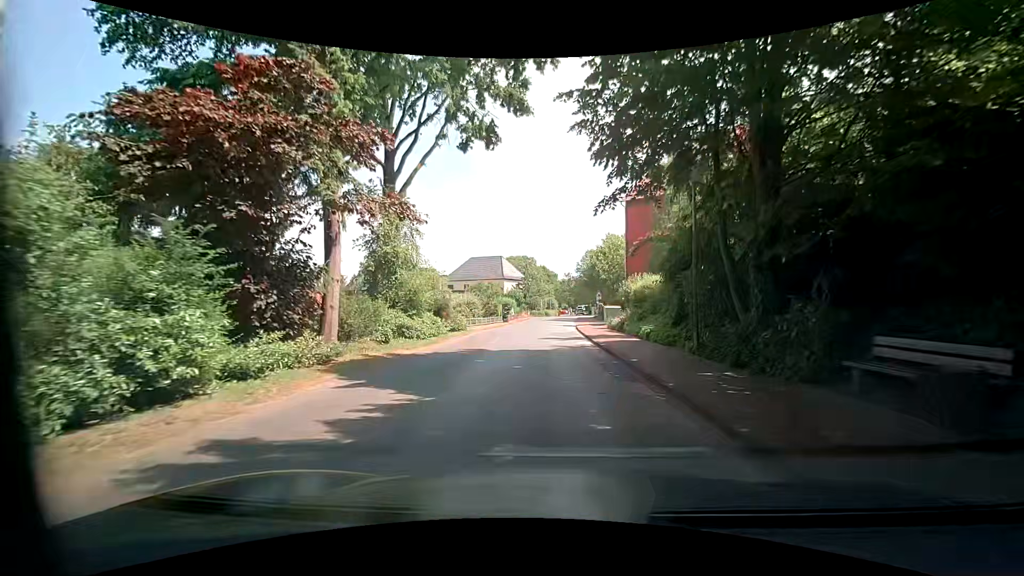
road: residential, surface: asphalt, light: Day
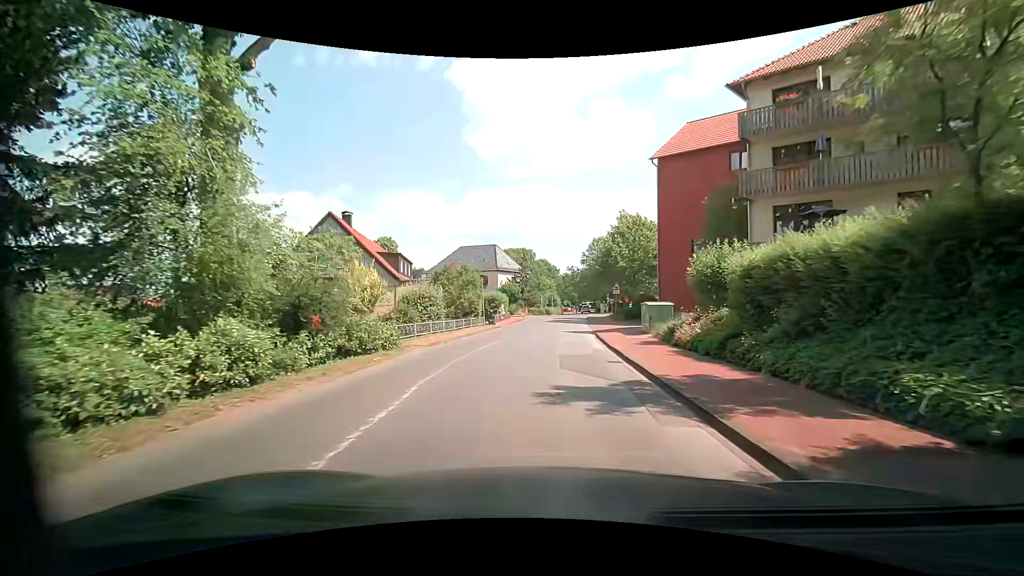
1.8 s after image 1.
(0.0, +14.4) m; -1°
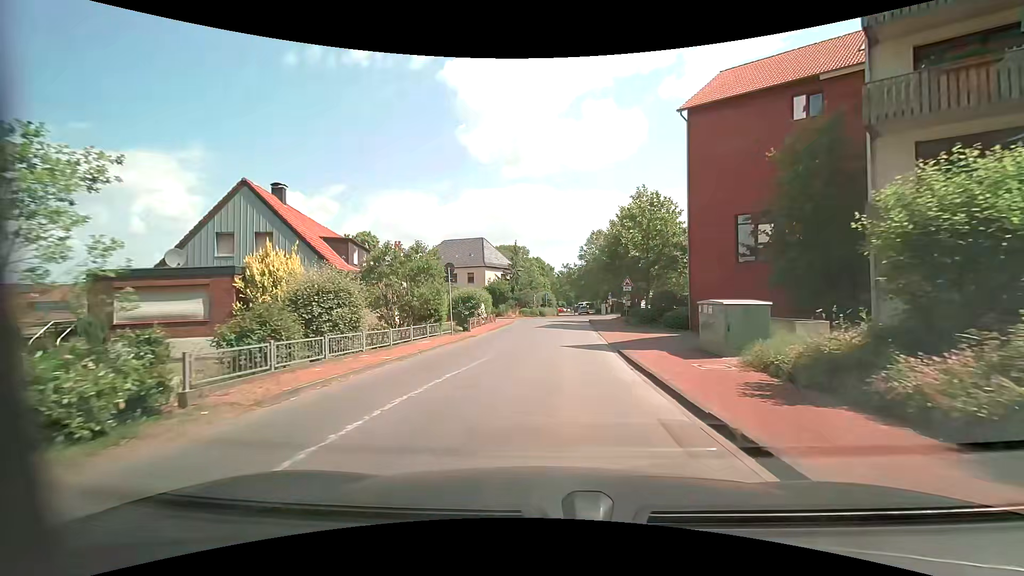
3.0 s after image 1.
(+0.2, +9.7) m; +1°
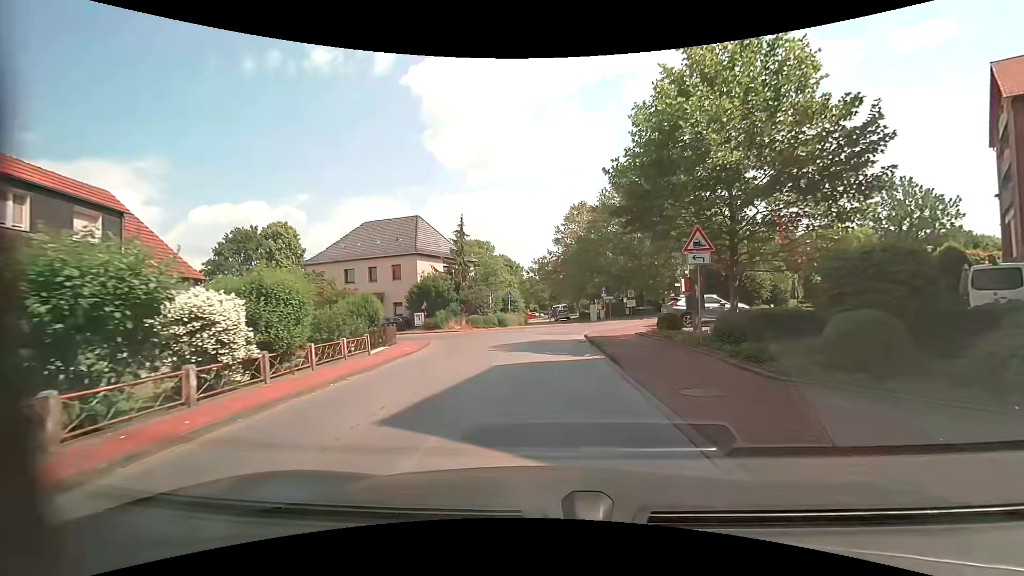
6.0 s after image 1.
(+1.3, +24.2) m; +4°
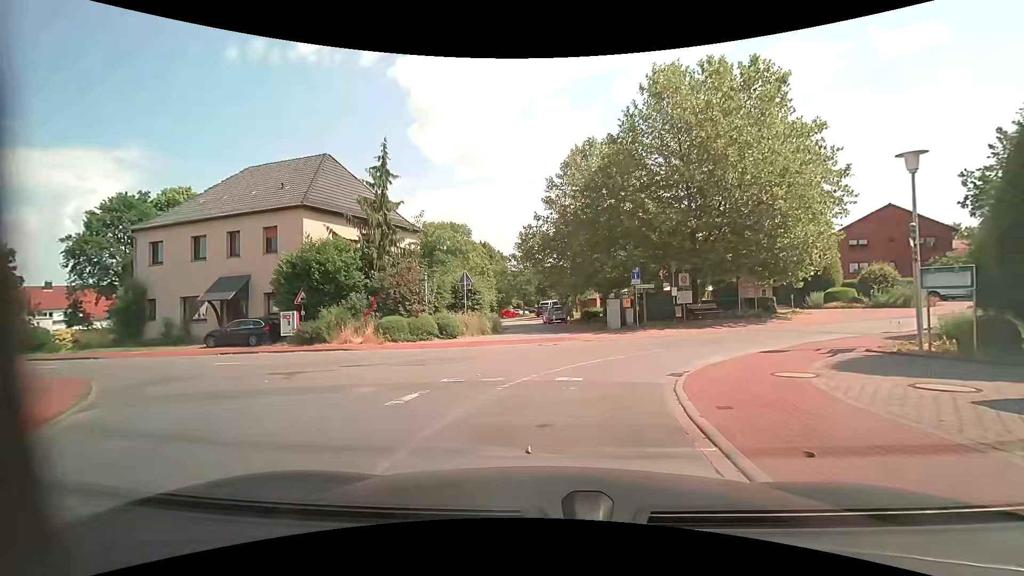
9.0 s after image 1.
(+0.1, +20.9) m; 0°
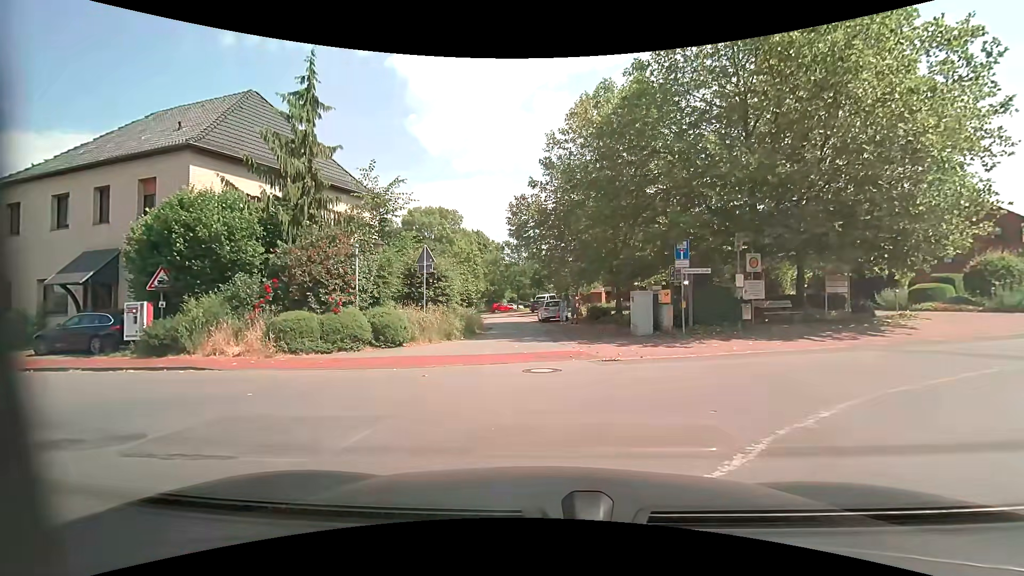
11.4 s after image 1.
(+0.2, +8.4) m; +2°
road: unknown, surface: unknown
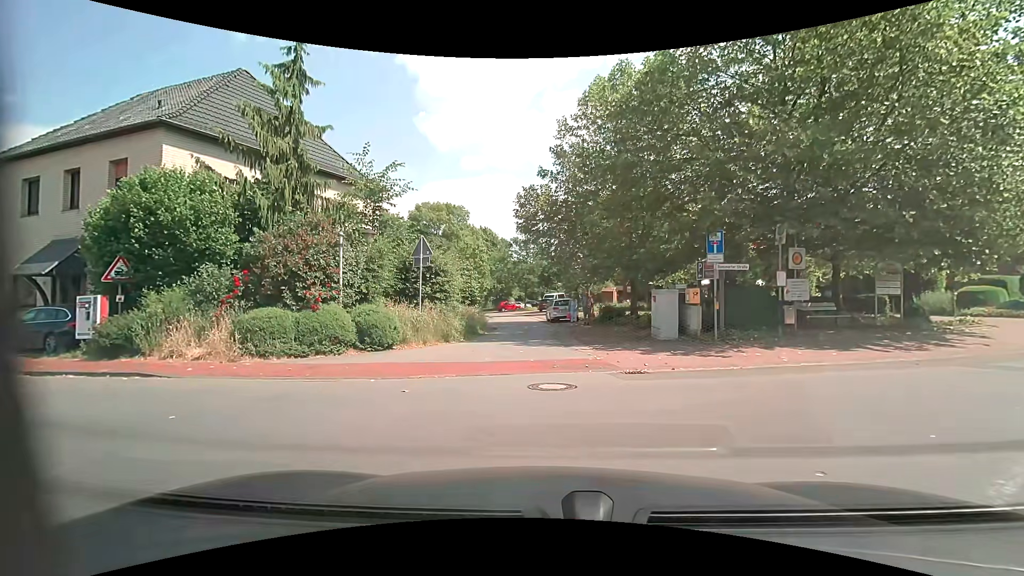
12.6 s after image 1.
(-0.1, +1.9) m; -3°
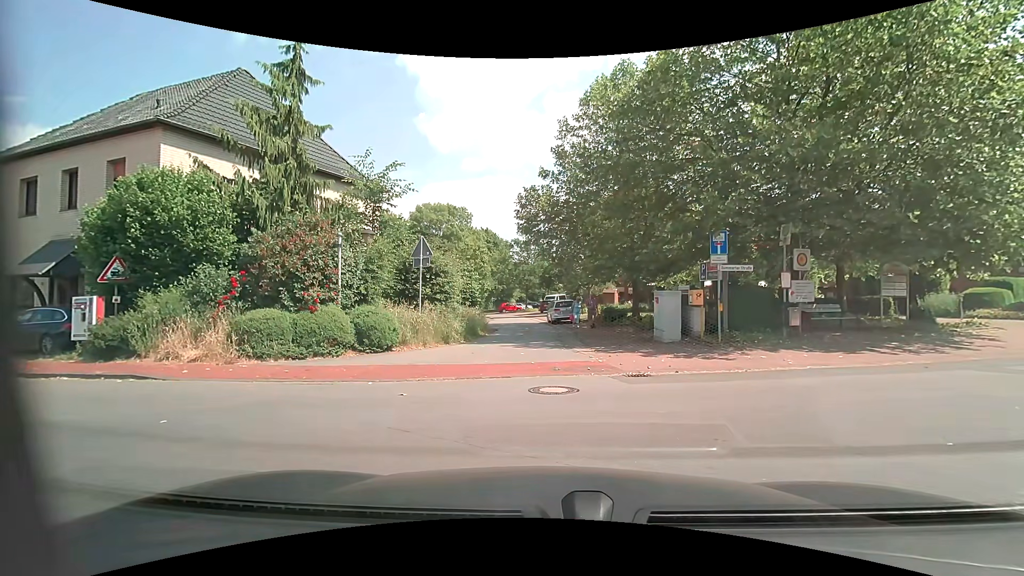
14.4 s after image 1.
(0.0, +0.3) m; 0°
(-4, +8) (-14, +12) (-23, +15) (-33, +18) (-42, +21) (-52, +24) (-60, +30) (-63, +39) (-63, +49) (-60, +59) m
